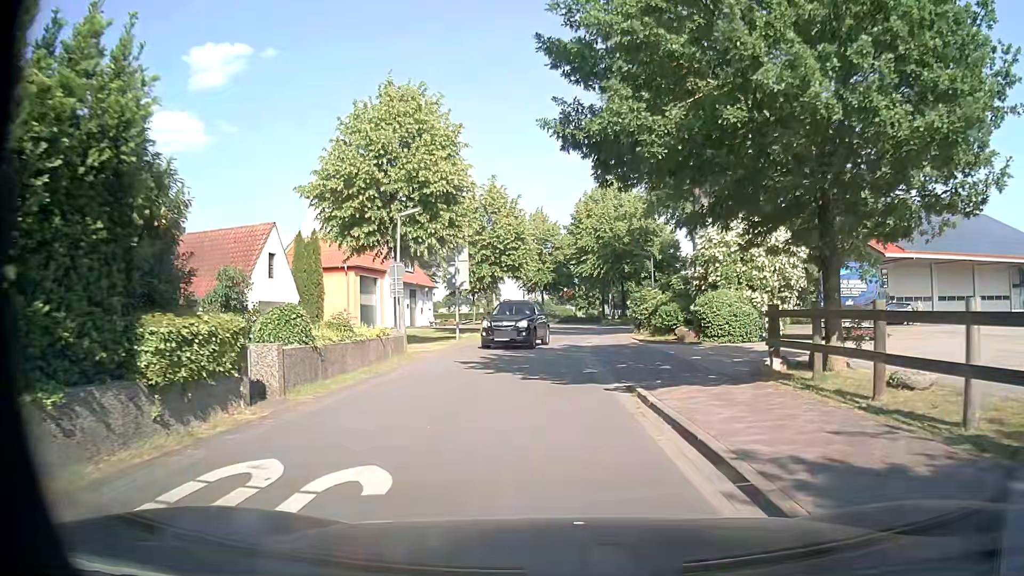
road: residential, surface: asphalt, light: Day
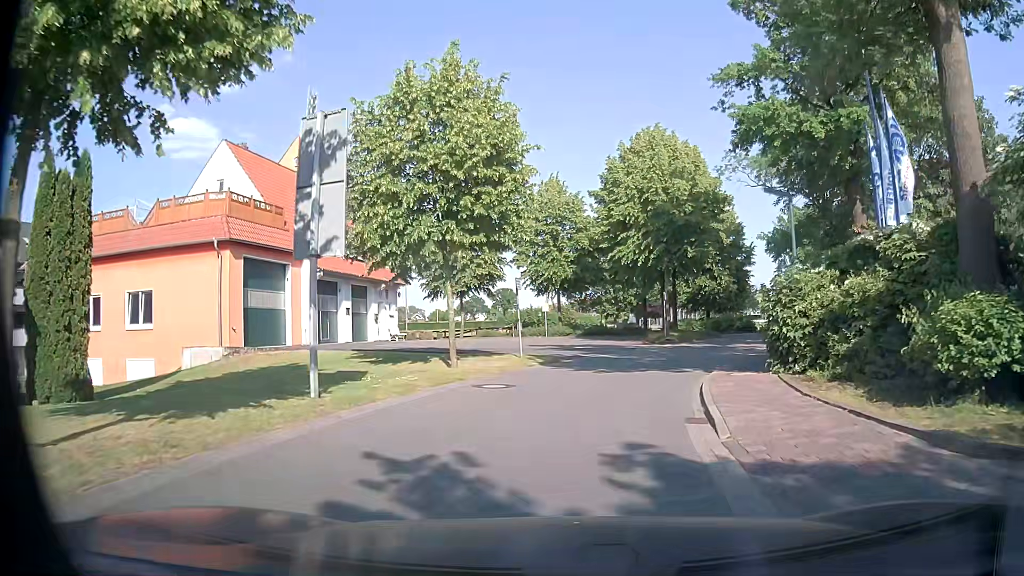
(-0.1, +19.5) m; -1°
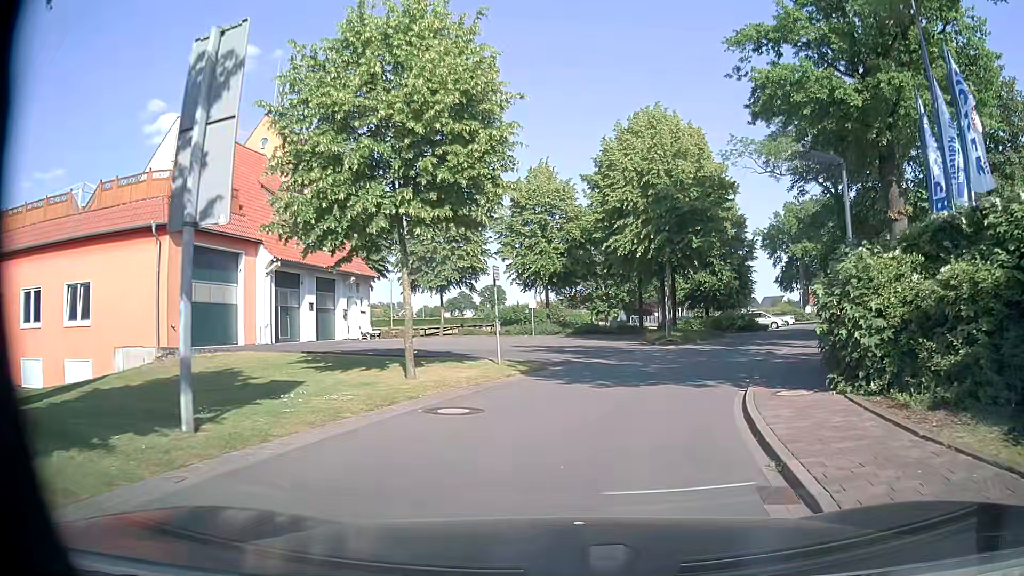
(0.0, +3.8) m; +1°
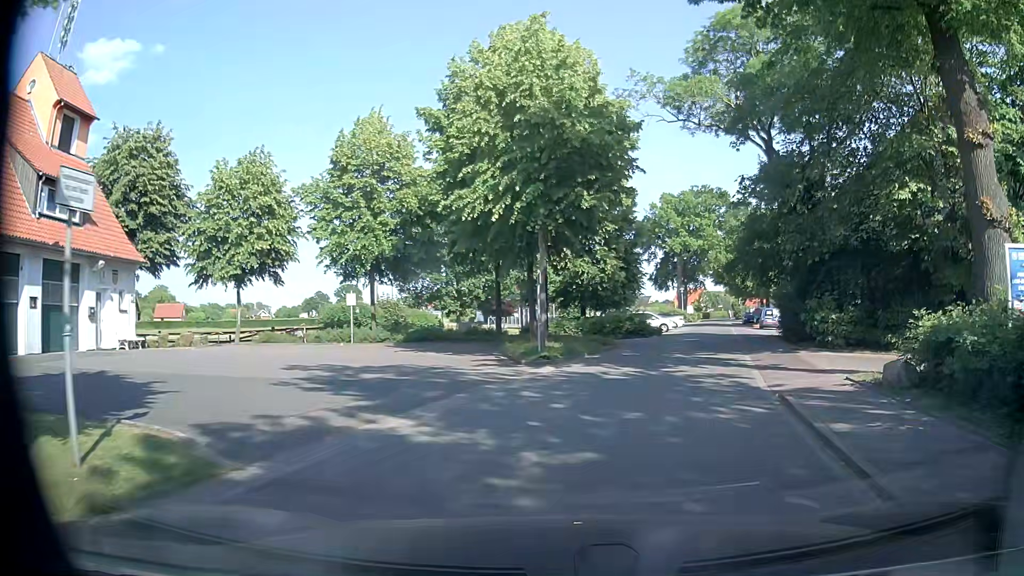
(+1.0, +11.2) m; +13°
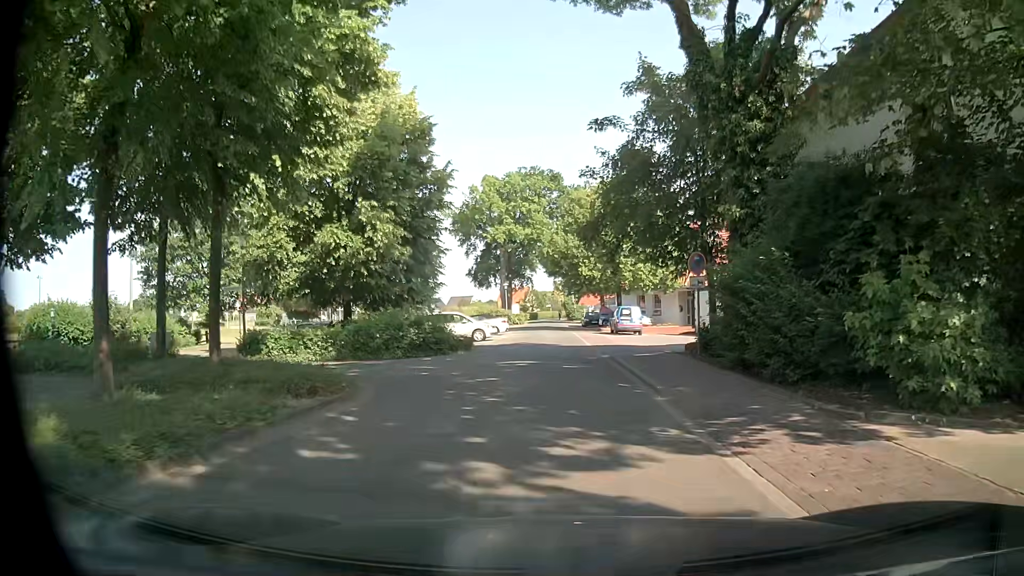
(+2.1, +15.5) m; +13°
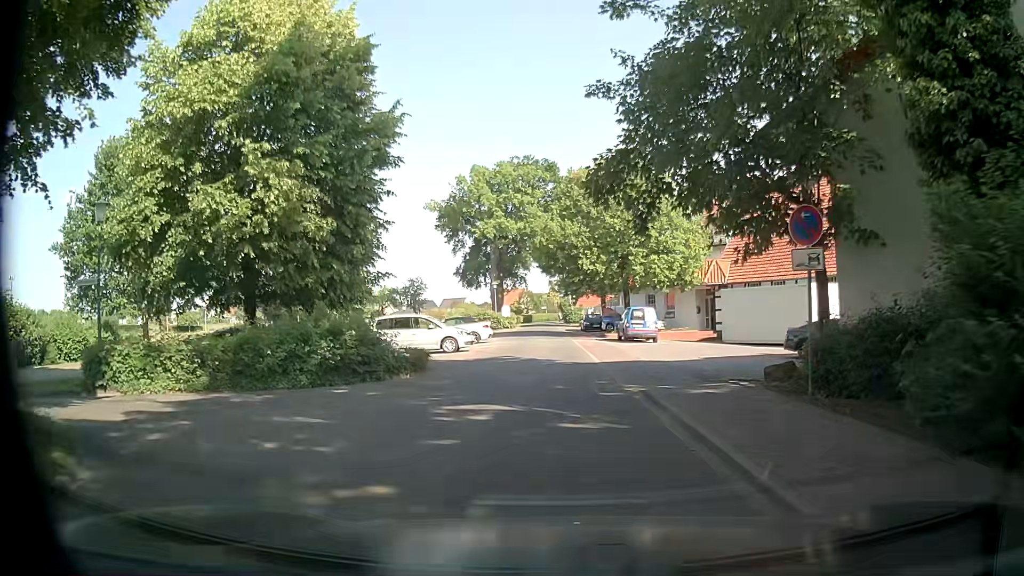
(+0.1, +8.3) m; +2°
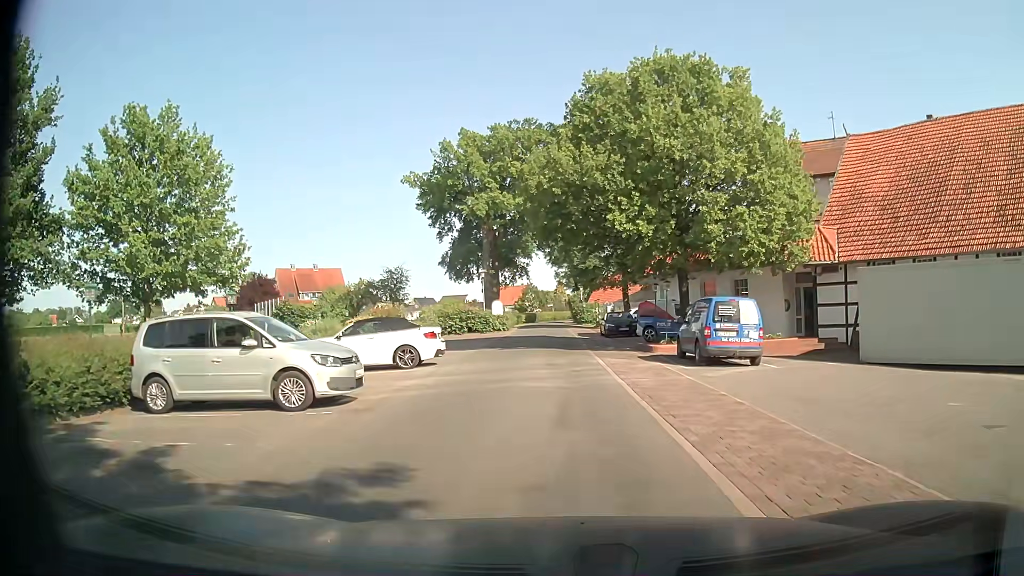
(-0.4, +16.9) m; -1°
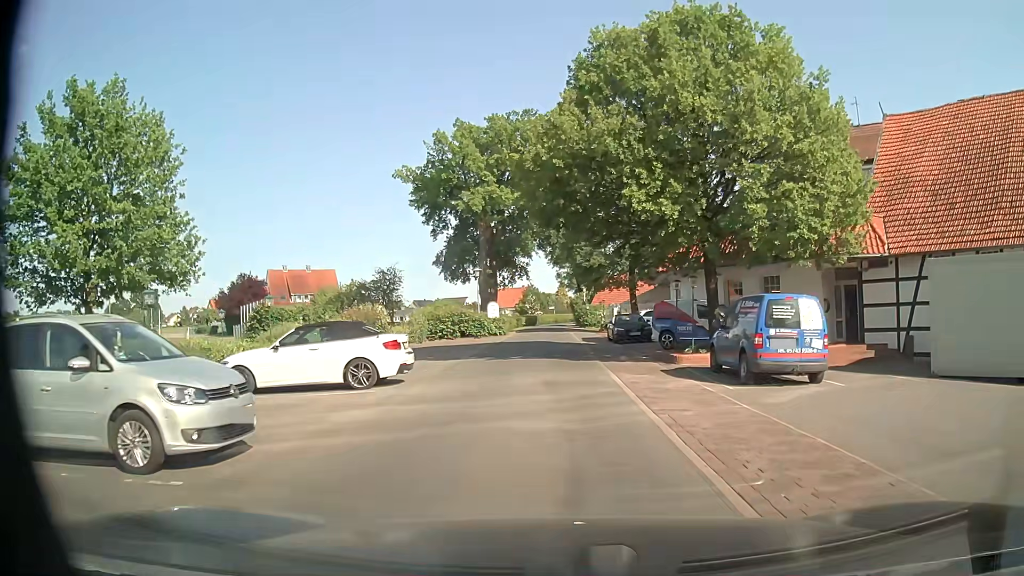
(0.0, +4.4) m; 0°
(0, +10) (0, +20) (0, +30) (0, +40) (0, +50) (0, +60) (-1, +70) (-1, +80) (0, +90) (+1, +100) m
